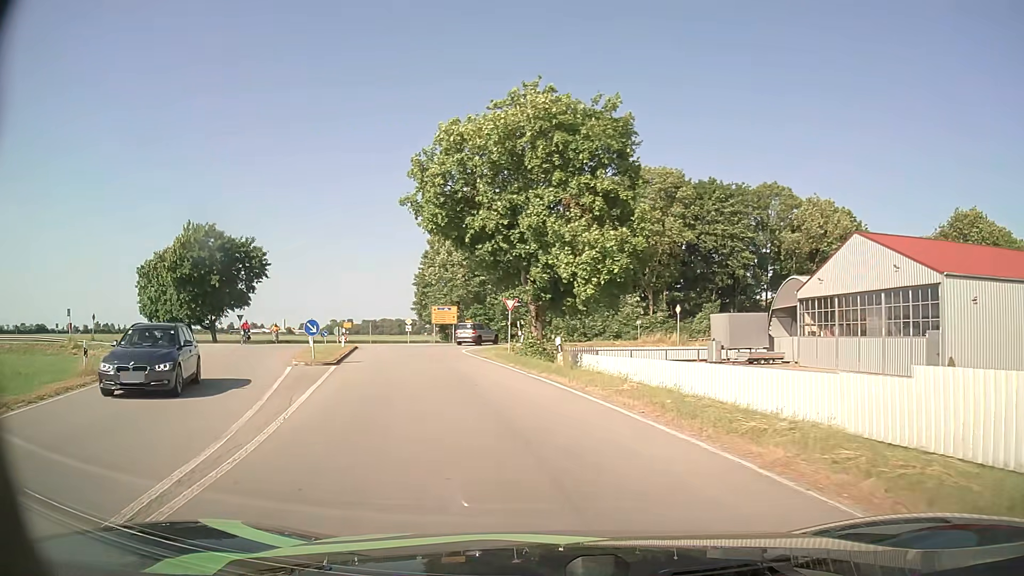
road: primary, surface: asphalt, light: Day
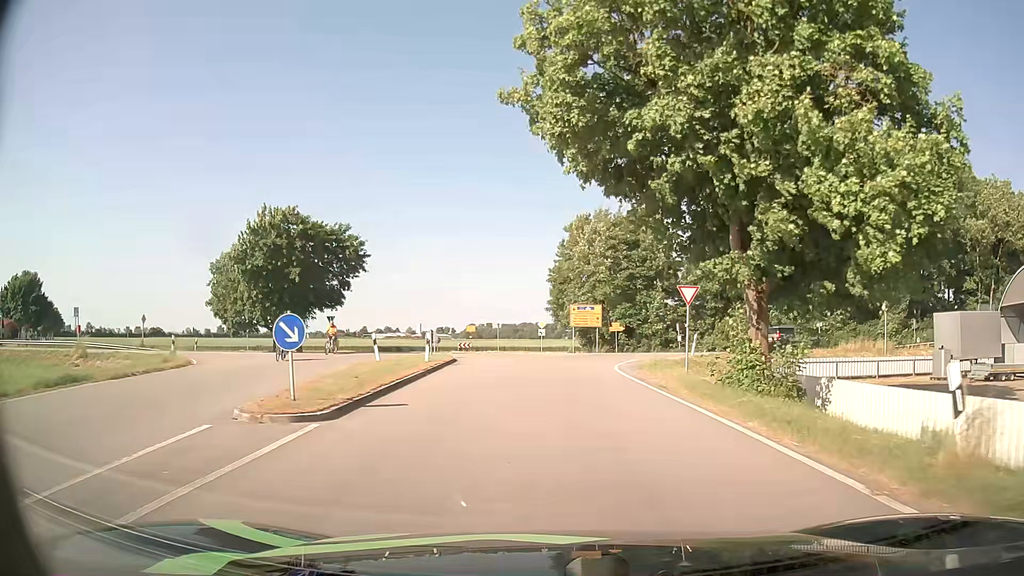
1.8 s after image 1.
(-1.9, +13.6) m; -13°
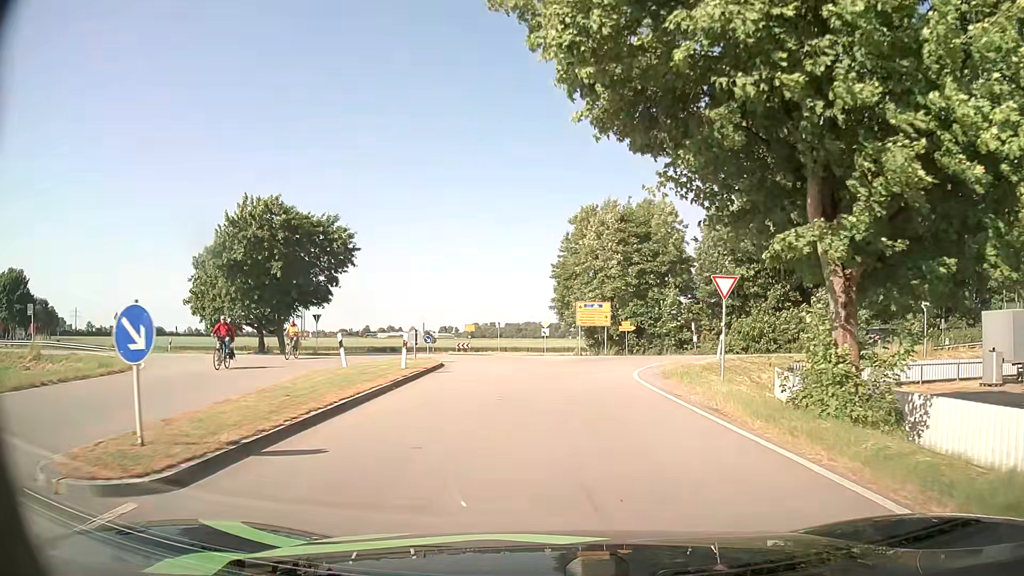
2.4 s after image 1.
(0.0, +4.7) m; 0°
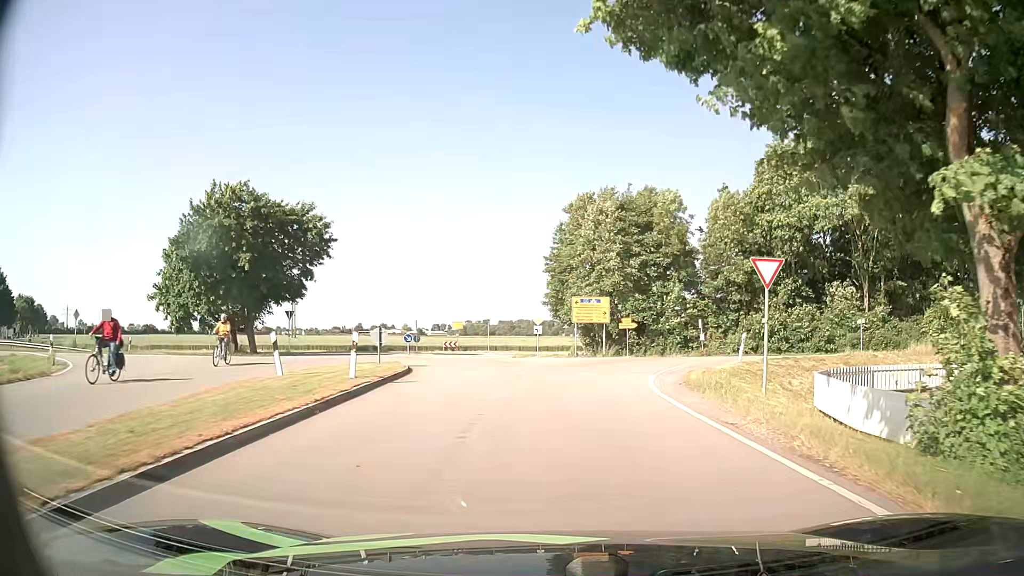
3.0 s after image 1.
(0.0, +4.7) m; 0°
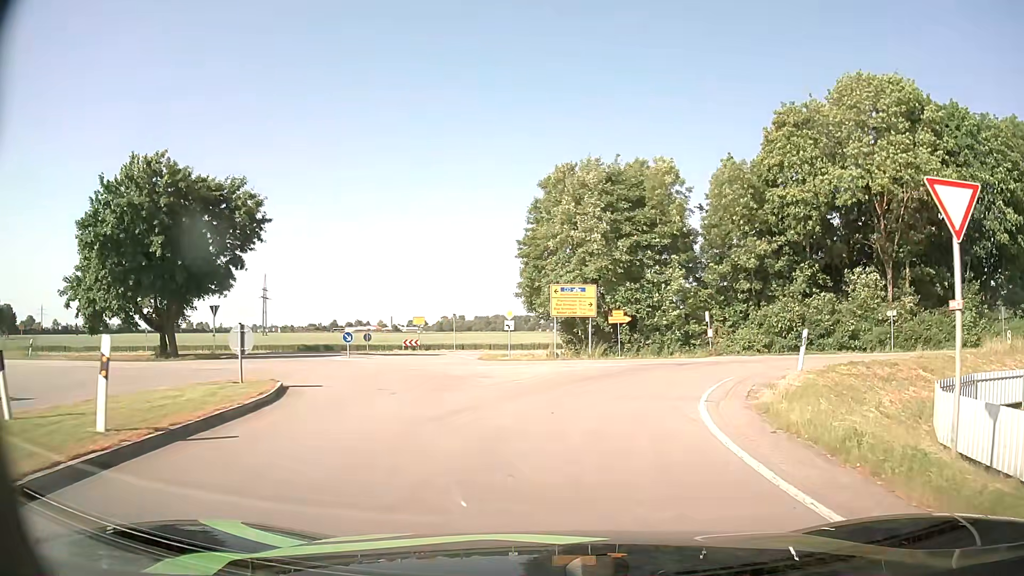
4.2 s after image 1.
(+0.1, +8.7) m; +2°
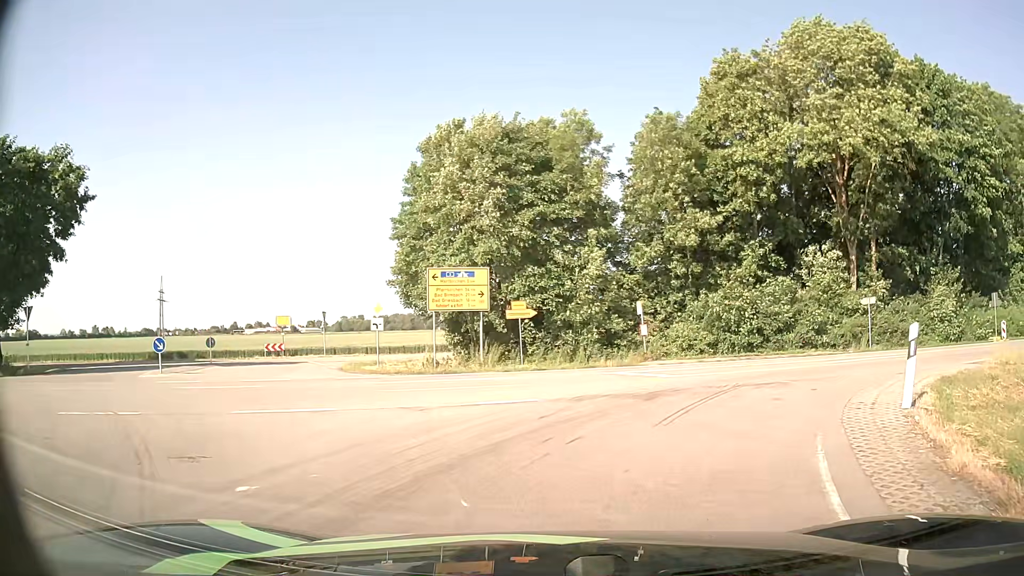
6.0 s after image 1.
(+0.7, +9.8) m; +9°
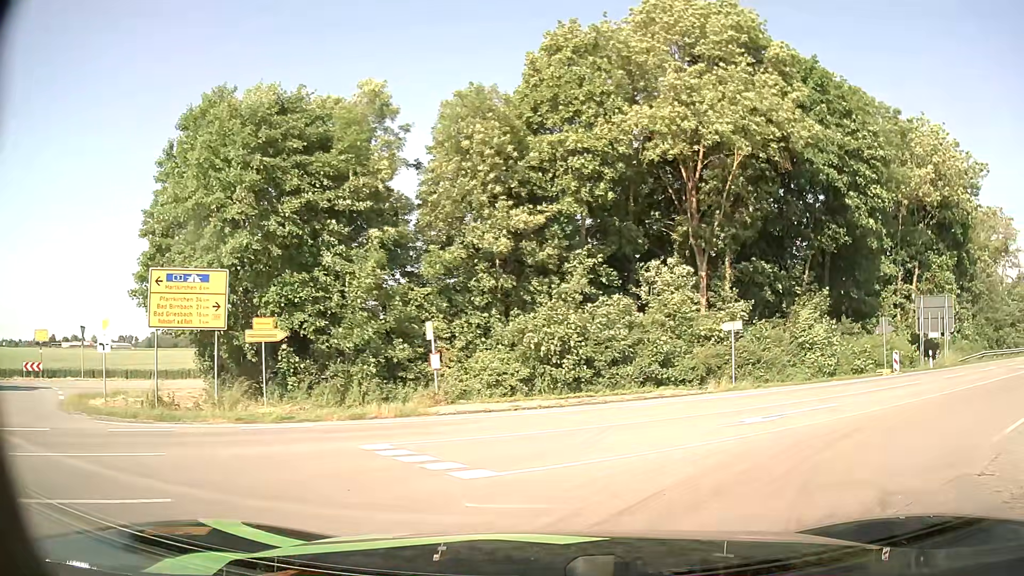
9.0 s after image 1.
(+0.8, +8.1) m; +15°
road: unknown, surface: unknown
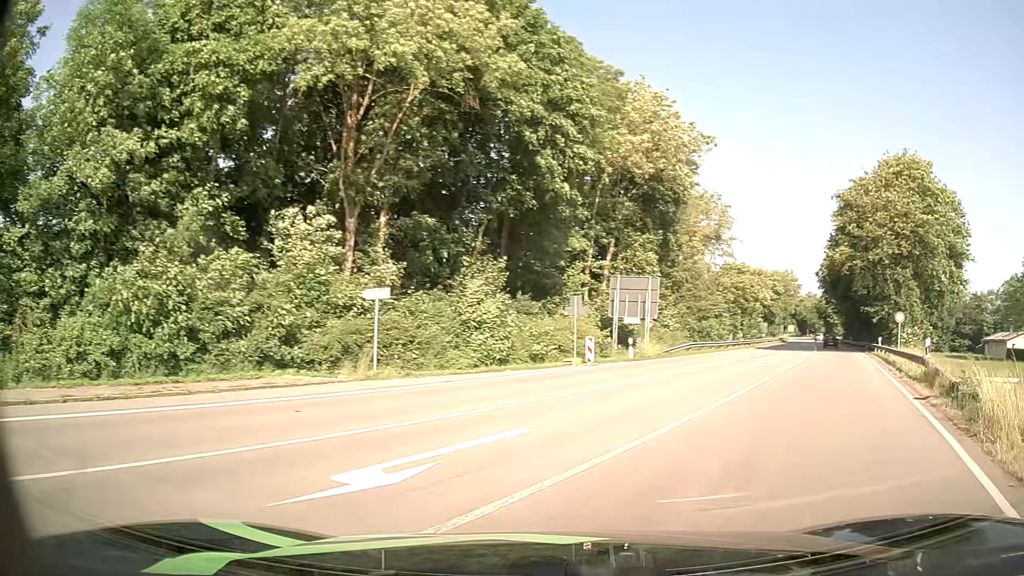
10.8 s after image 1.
(+1.7, +6.9) m; +28°
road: primary
(+3, +9) (+8, +18) (+12, +27) (+17, +36) (+22, +45) (+26, +54) (+30, +63) (+35, +72) (+39, +81) (+43, +90) m
